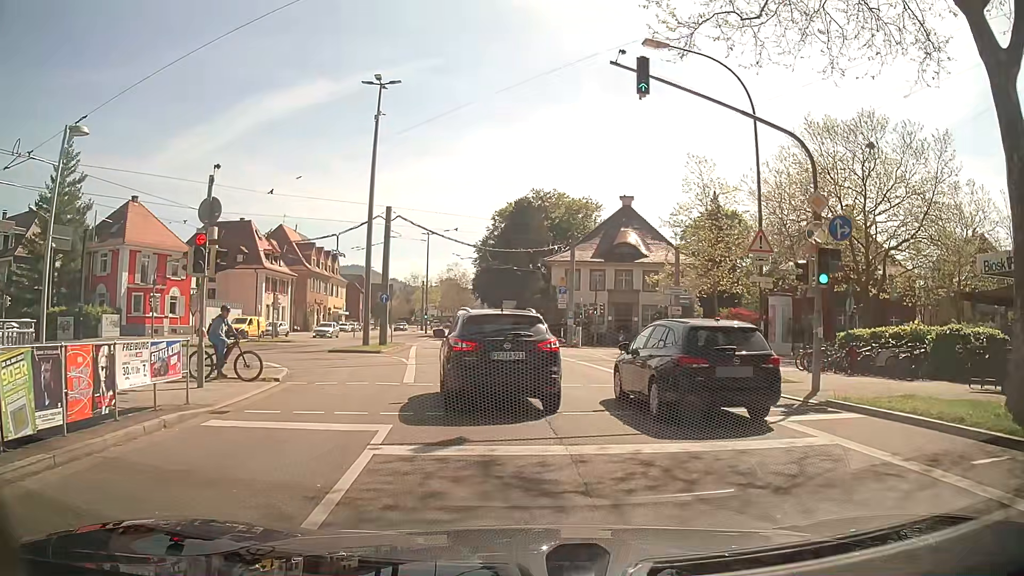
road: secondary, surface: asphalt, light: Day
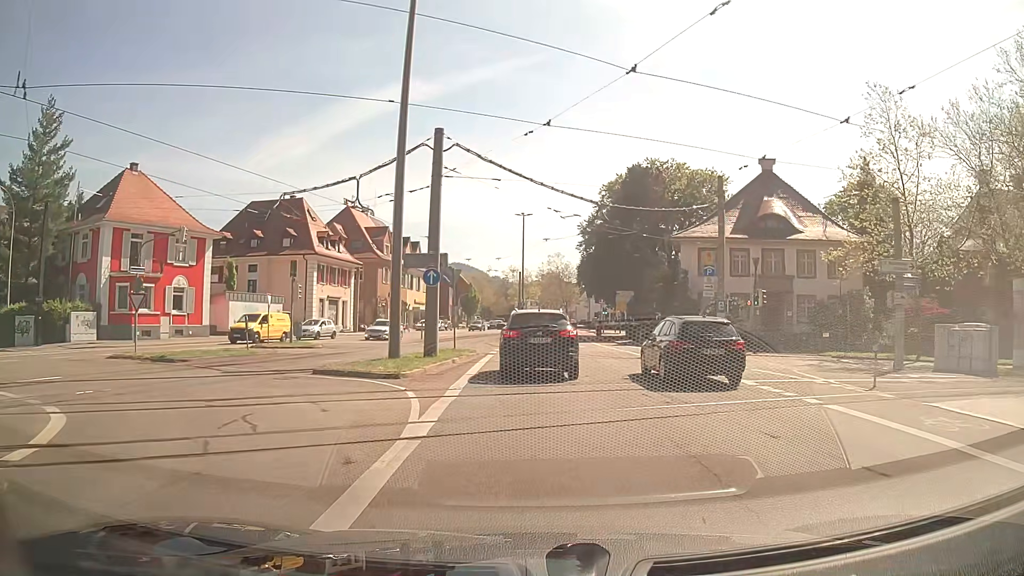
(-1.4, +15.8) m; -9°
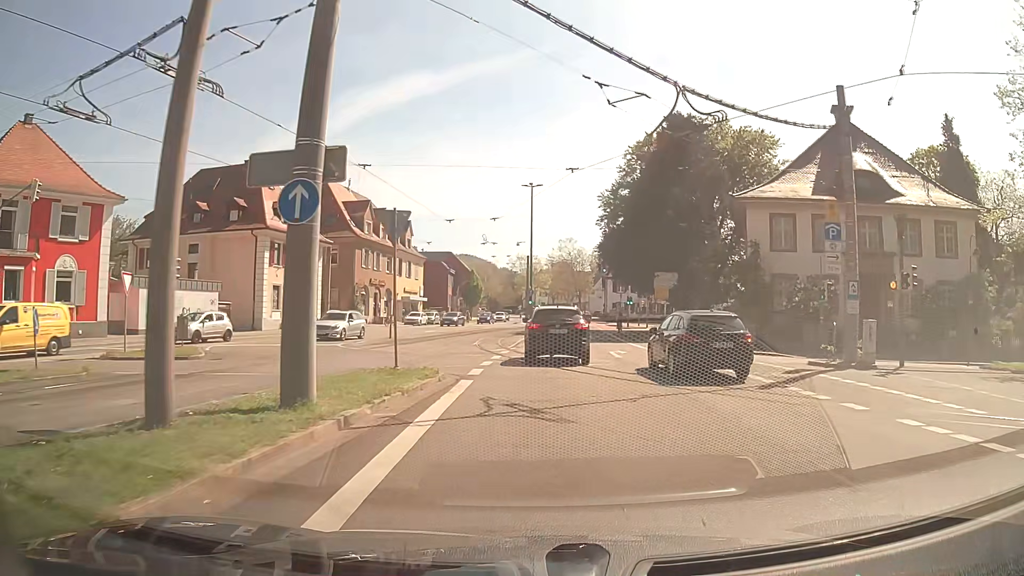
(-0.1, +14.0) m; -2°
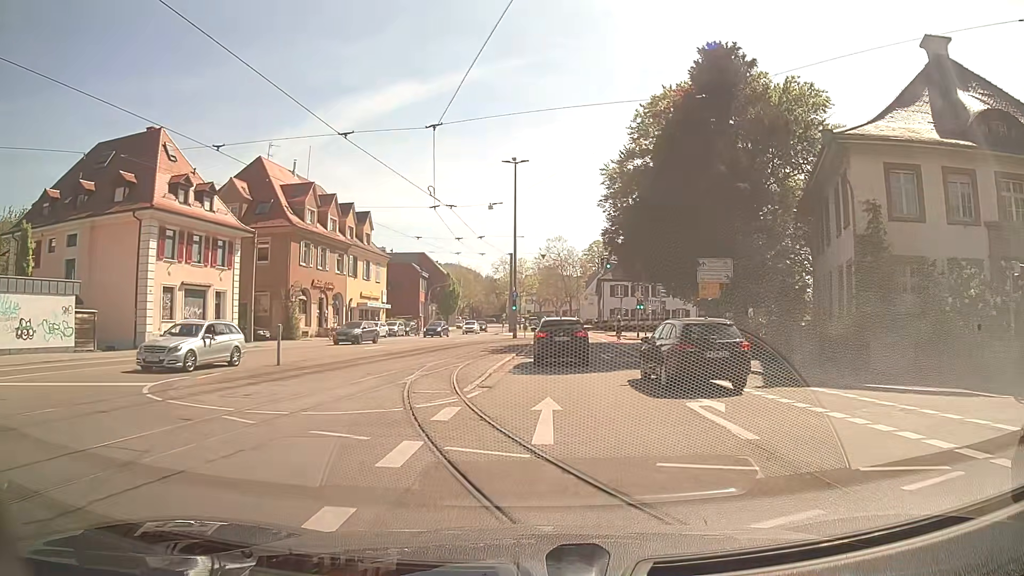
(+0.3, +14.3) m; +4°
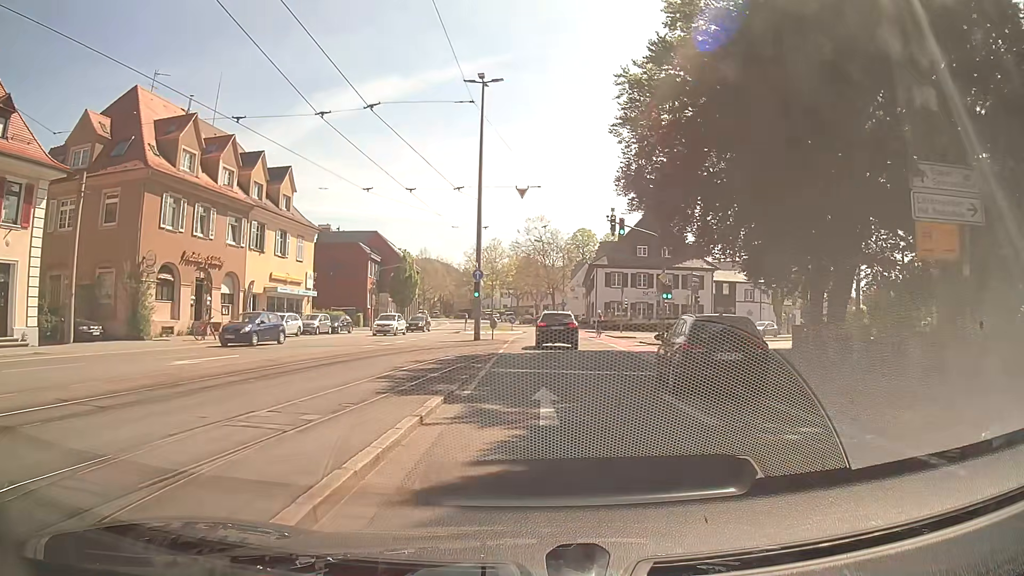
(-0.2, +18.3) m; +1°
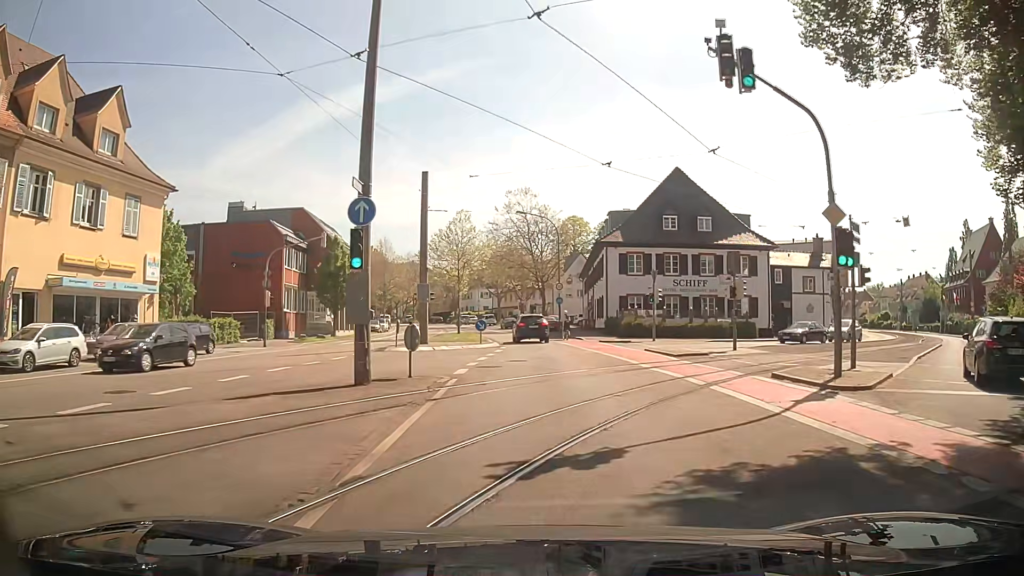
(0.0, +22.3) m; -1°
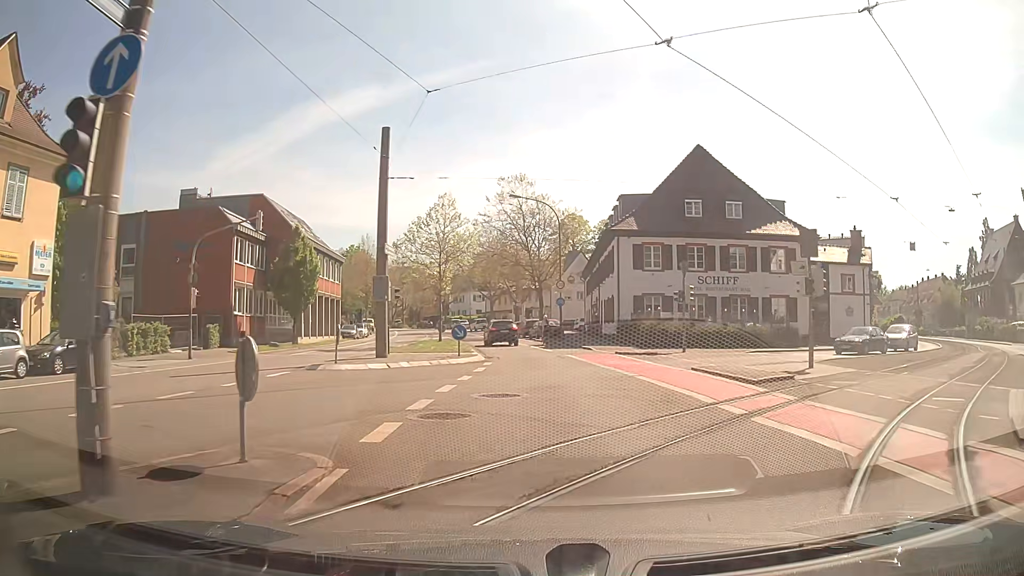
(+0.2, +8.8) m; +3°
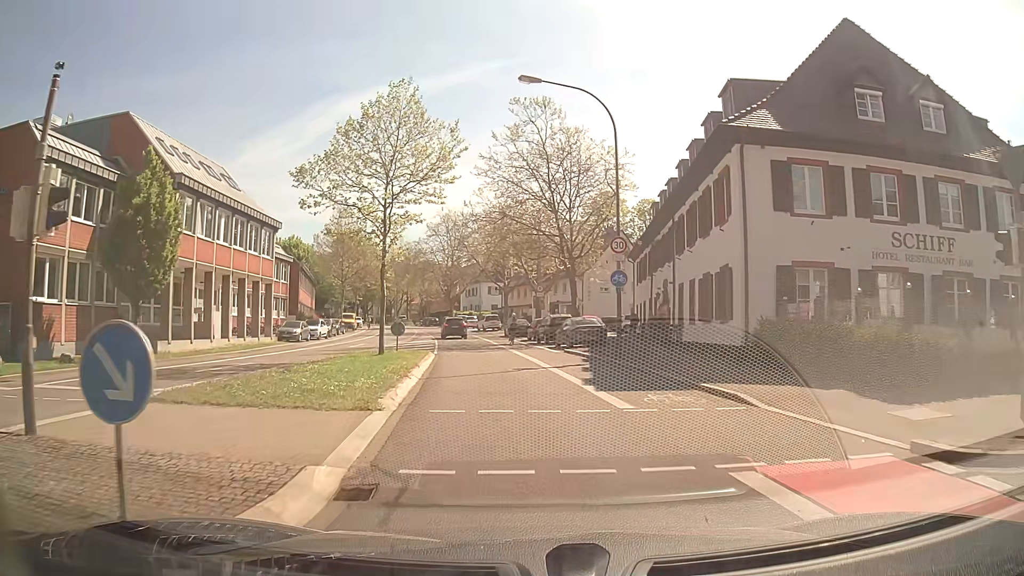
(-0.2, +22.3) m; -2°
(0, +10) (-1, +20) (-2, +30) (-3, +40) (-4, +50) (-6, +60) (-8, +69) (-11, +79) (-13, +89) (-16, +98) m
